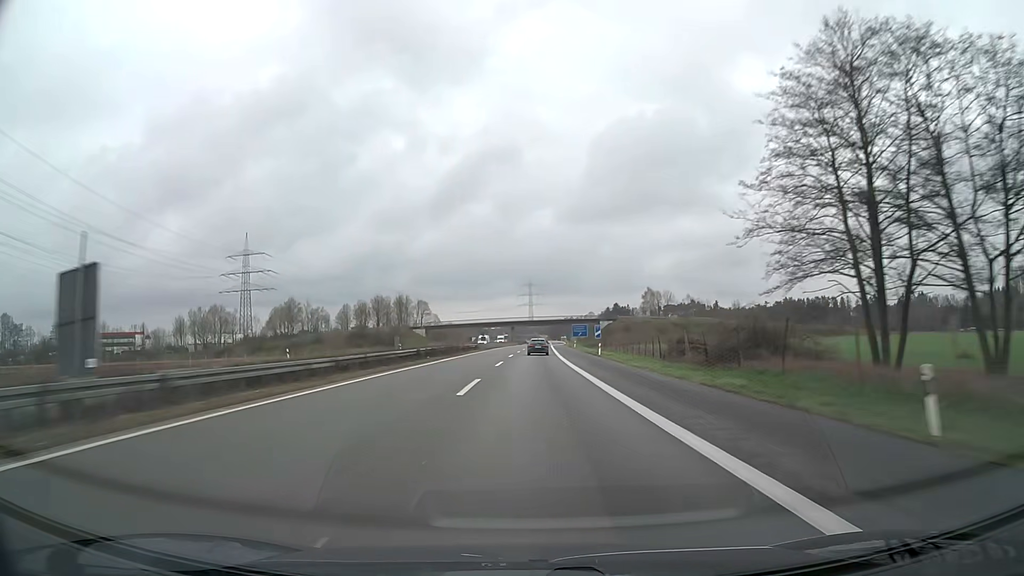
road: motorway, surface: asphalt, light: Day
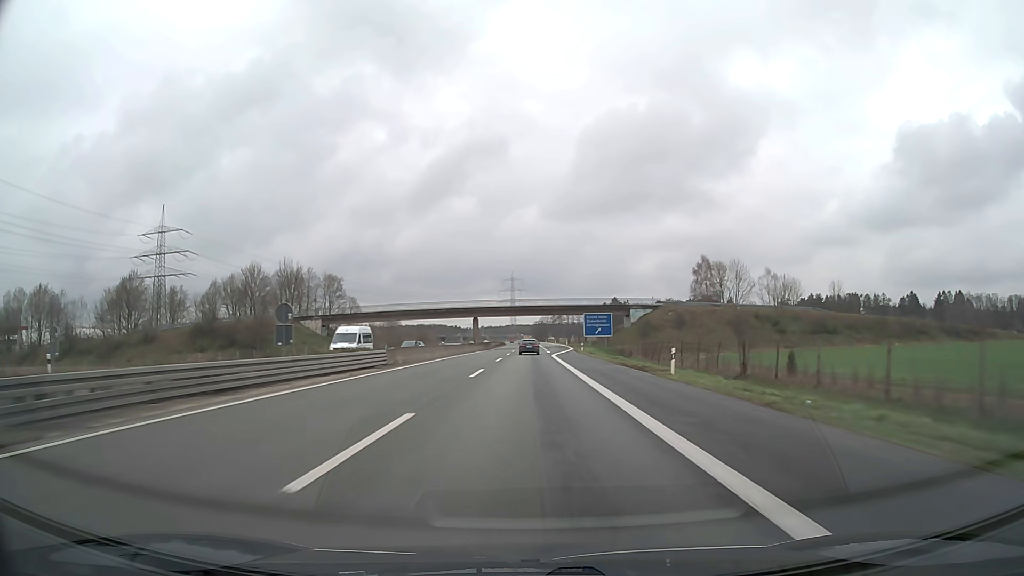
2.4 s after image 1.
(+1.4, +82.4) m; +2°
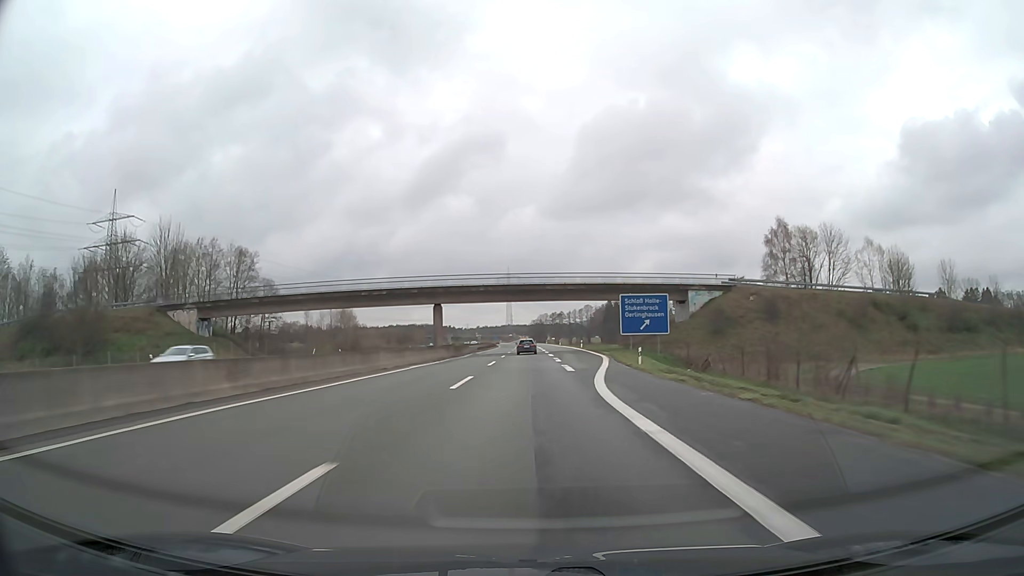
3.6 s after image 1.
(+0.2, +41.2) m; 0°
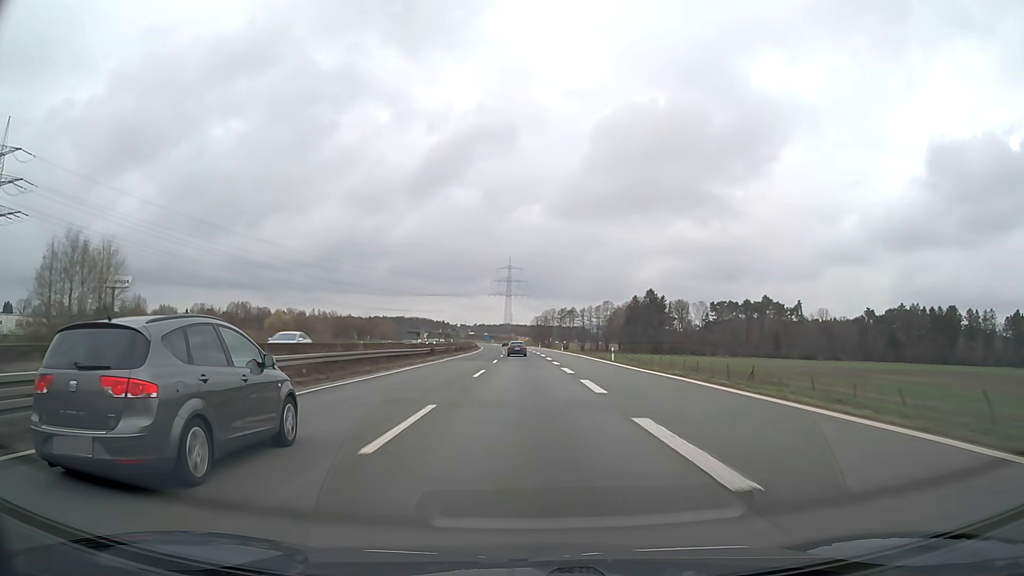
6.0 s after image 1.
(-0.3, +82.4) m; 0°
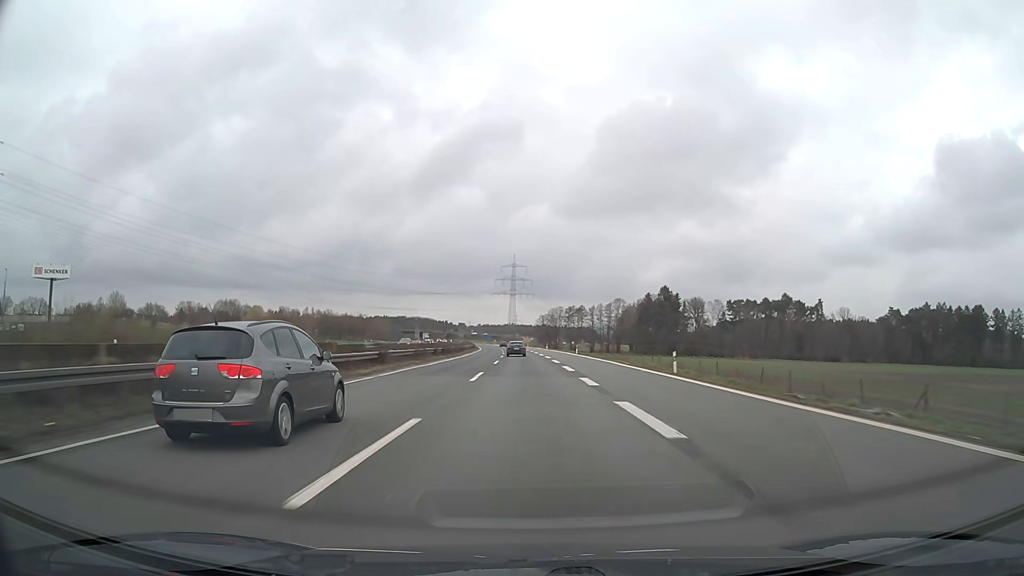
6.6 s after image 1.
(0.0, +20.6) m; 0°
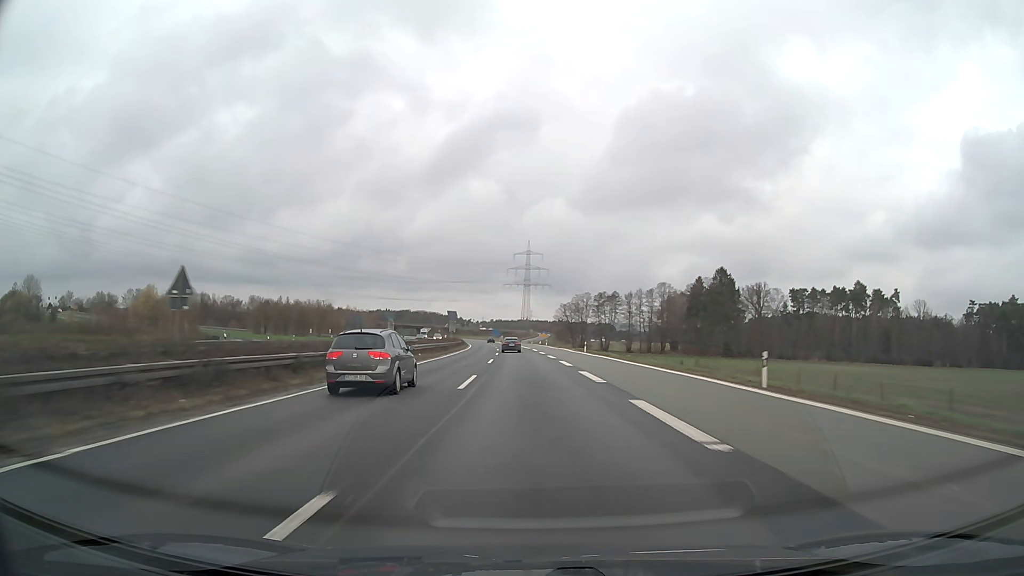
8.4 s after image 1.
(-0.5, +61.8) m; -1°
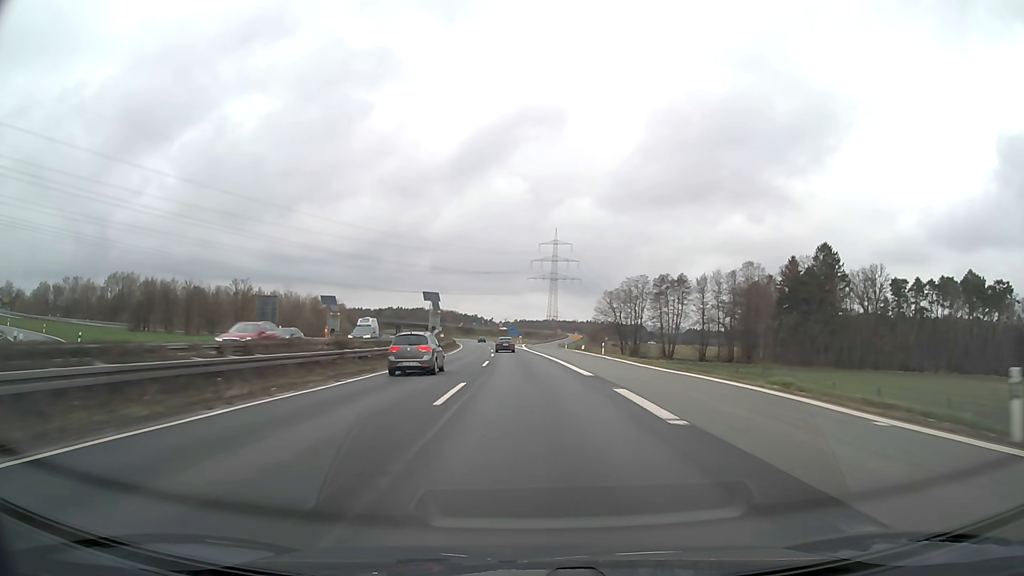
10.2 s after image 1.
(-0.9, +61.4) m; -2°
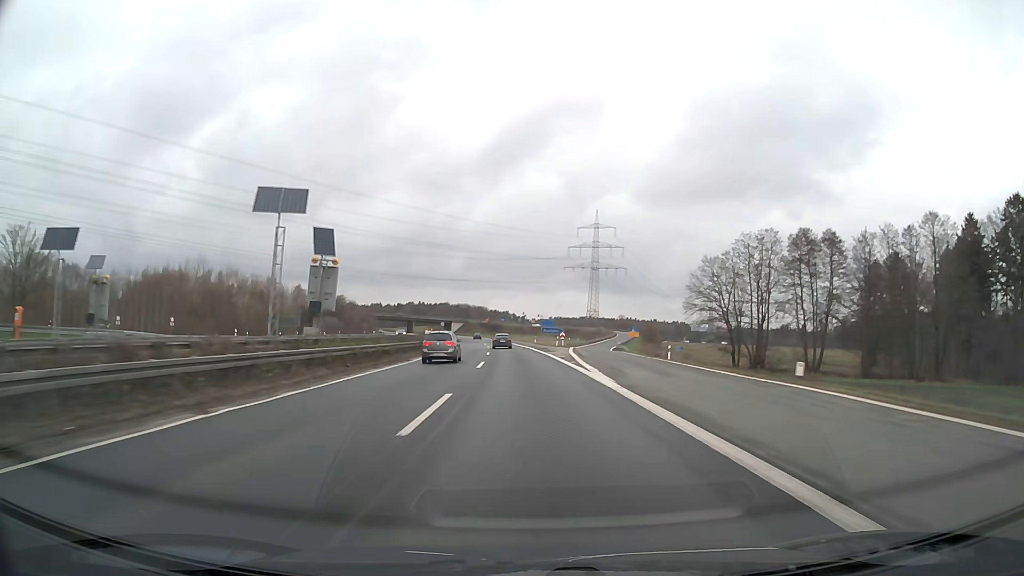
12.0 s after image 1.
(-1.4, +60.5) m; -3°
(0, +10) (0, +20) (0, +30) (-1, +40) (-1, +50) (-2, +60) (-2, +70) (-3, +80) (-4, +90) (-5, +100) m
